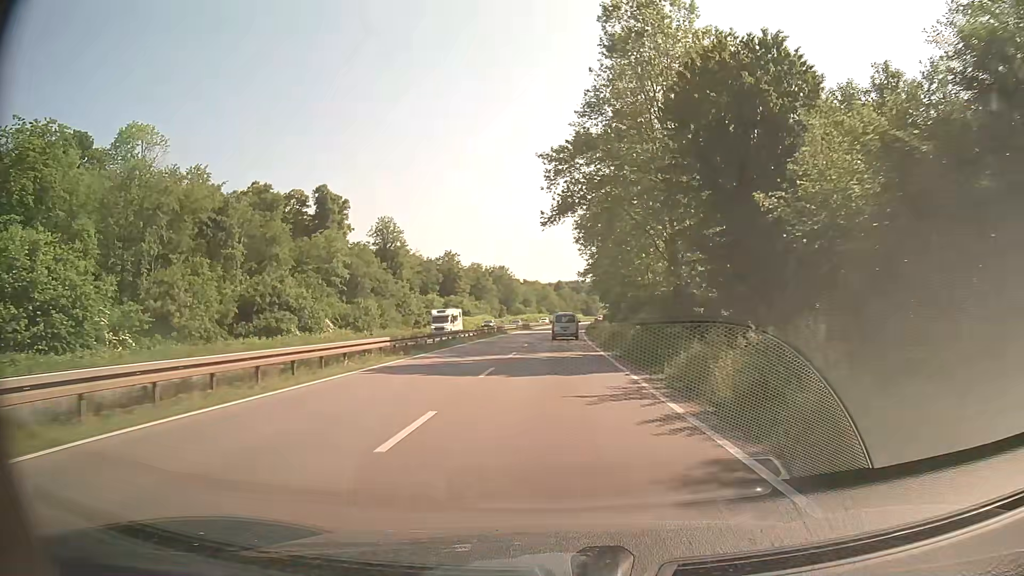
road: trunk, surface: asphalt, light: Day
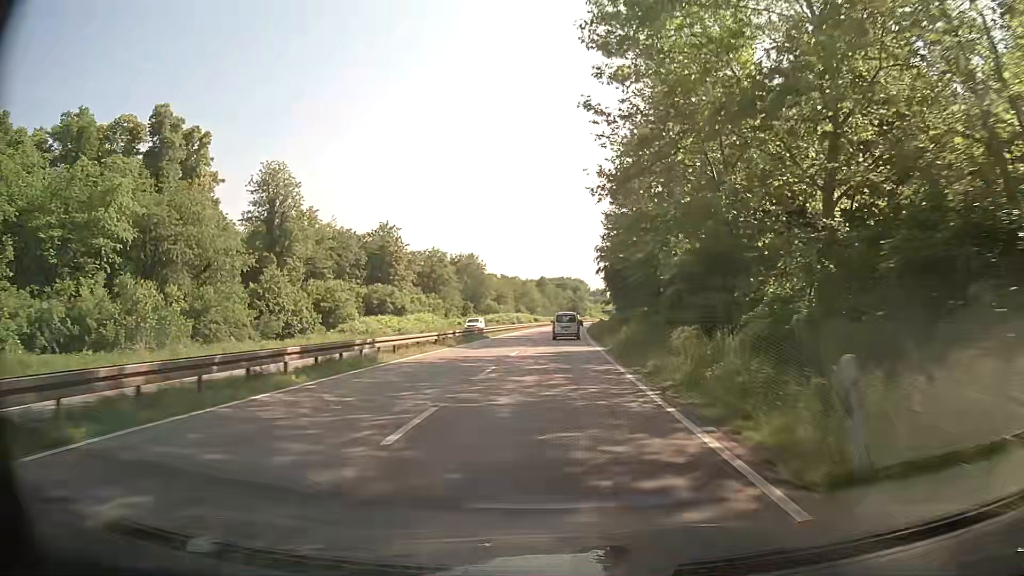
(+0.6, +44.6) m; +2°
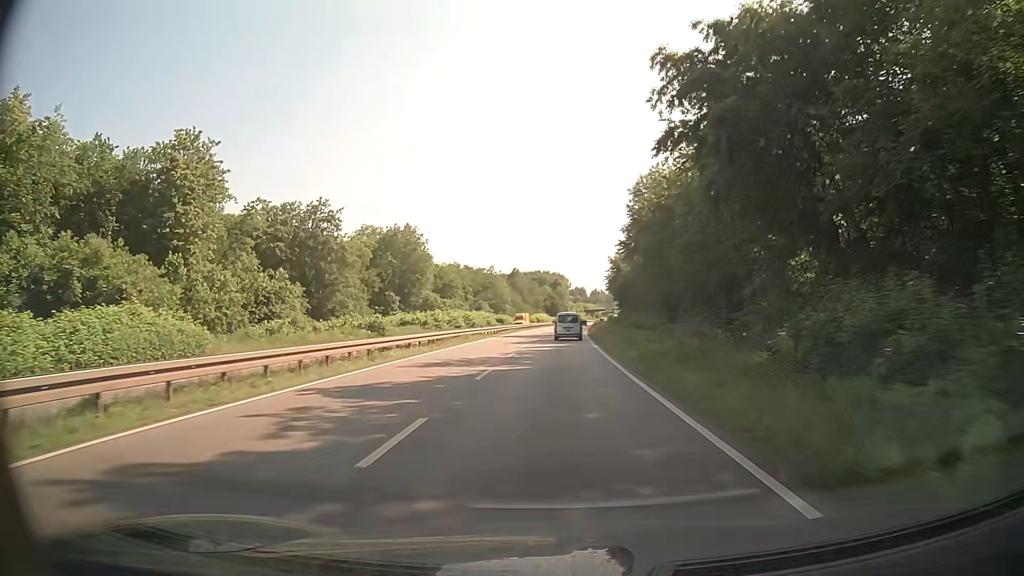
(+0.7, +55.2) m; +2°
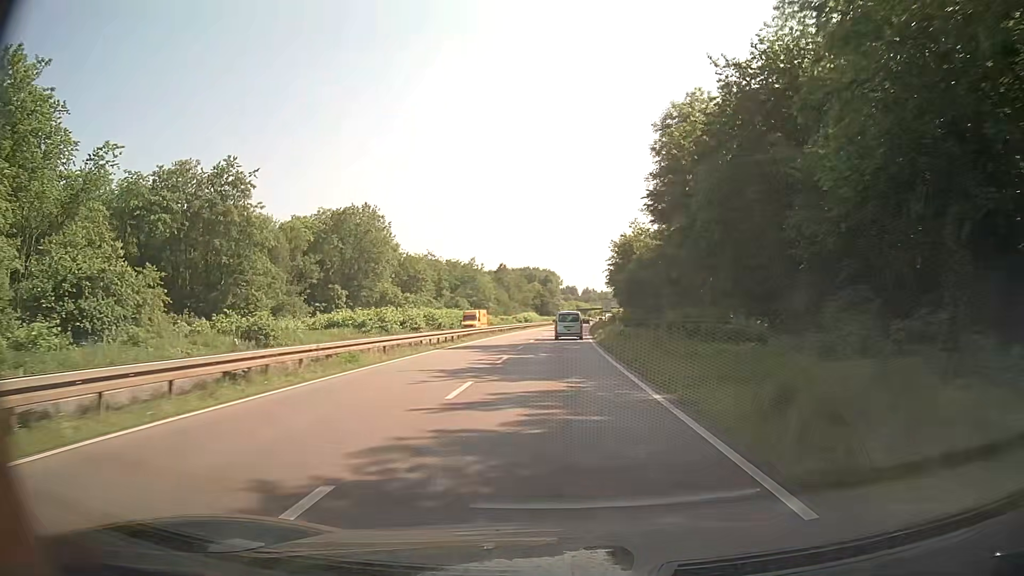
(+0.1, +21.8) m; +1°
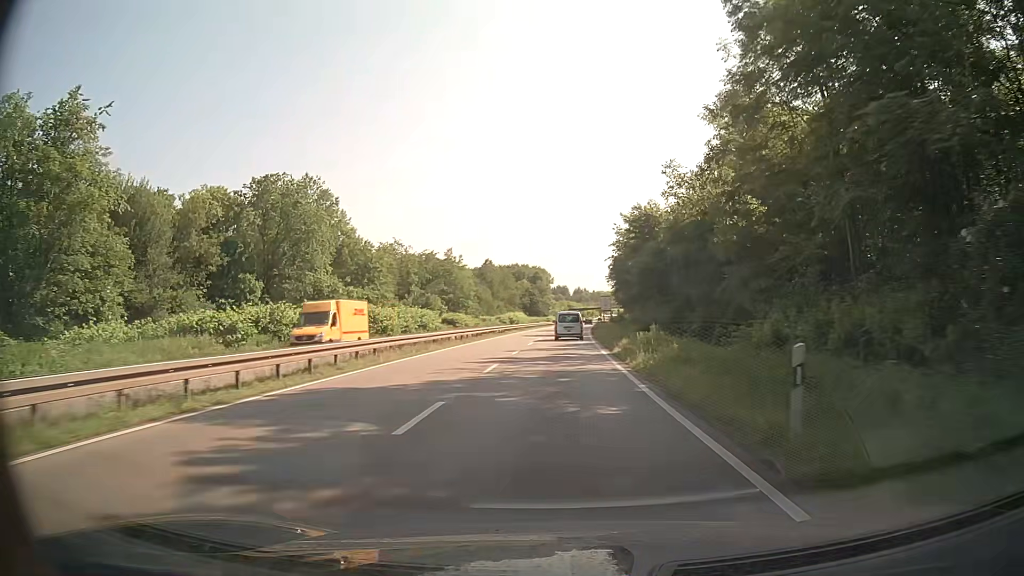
(-0.1, +21.5) m; 0°
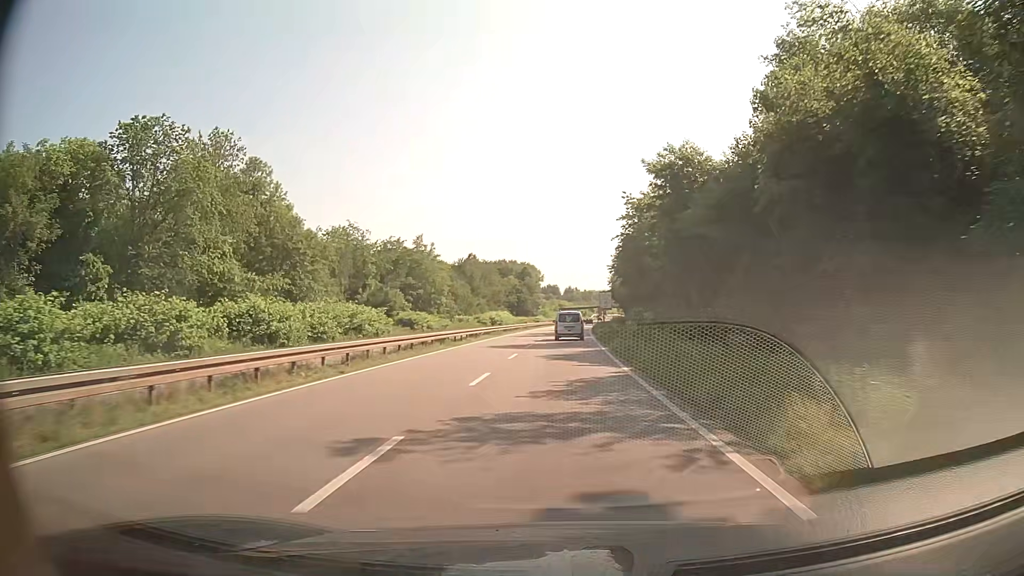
(+0.1, +21.2) m; +1°
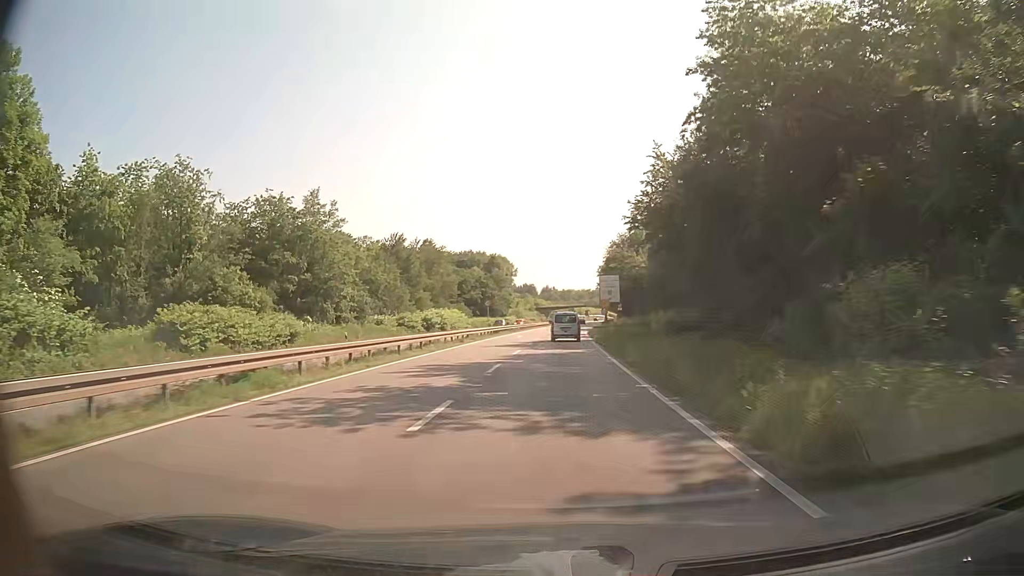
(+0.7, +41.6) m; +2°
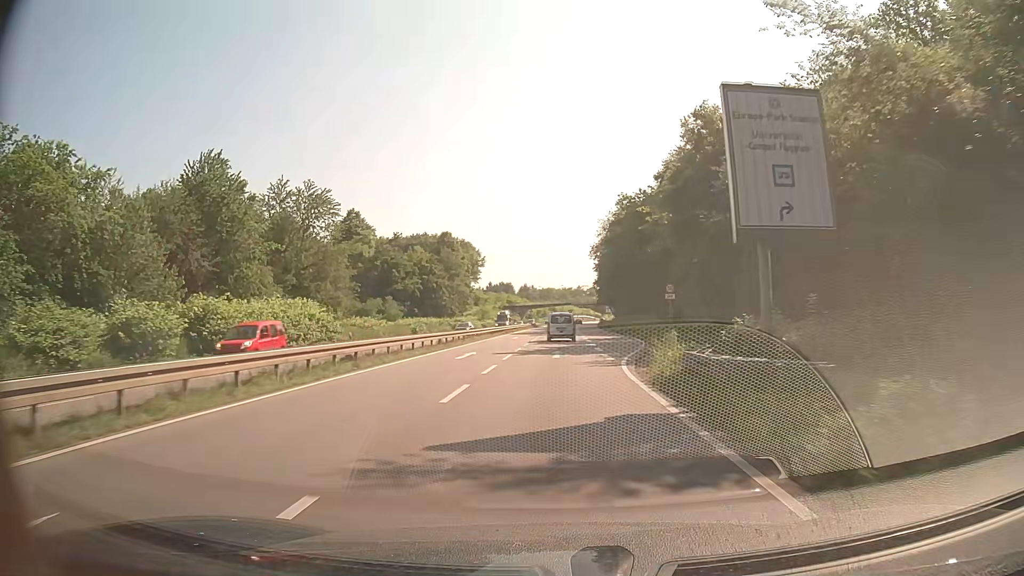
(+1.0, +51.2) m; +2°
(0, +10) (0, +20) (0, +30) (0, +40) (+1, +50) (+1, +60) (+1, +70) (+1, +80) (+2, +90) (+2, +100) m
